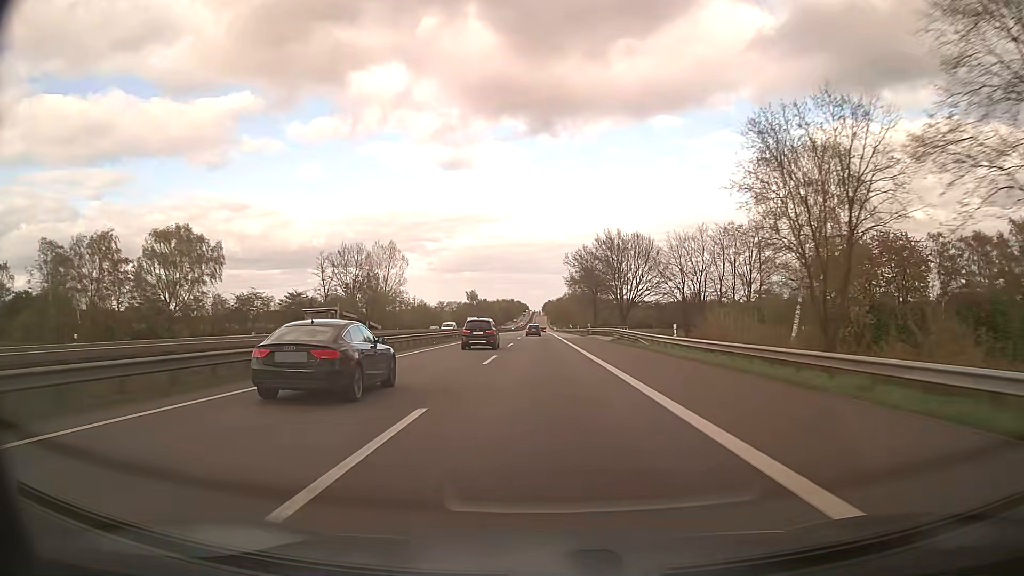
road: motorway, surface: asphalt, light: Day
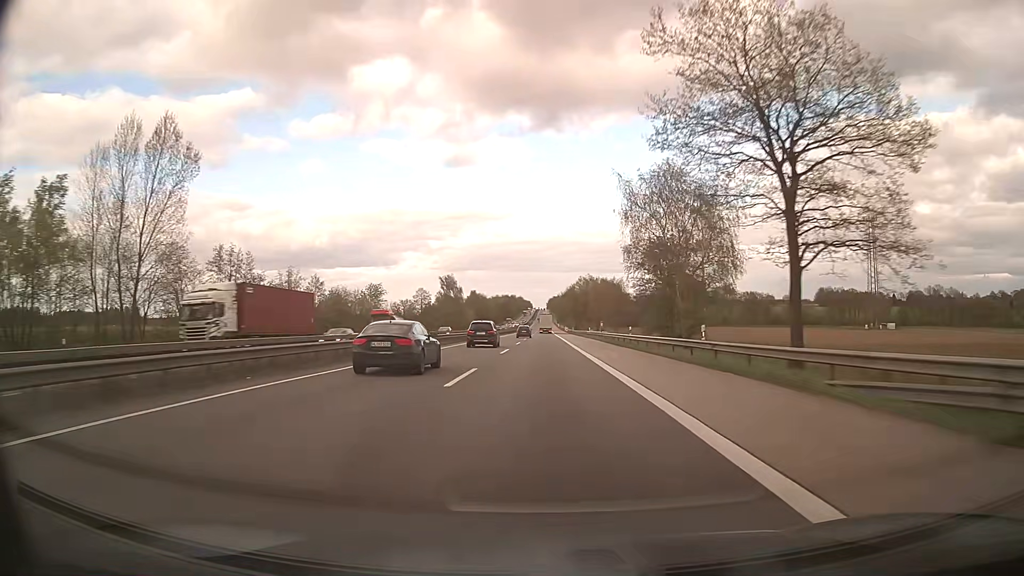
(-0.1, +82.7) m; 0°
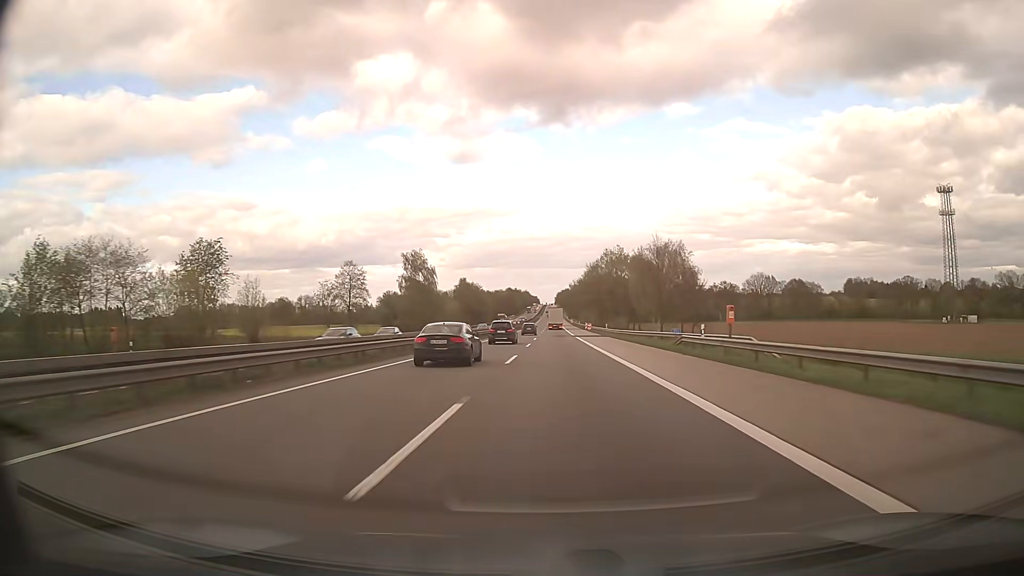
(-0.1, +62.0) m; 0°
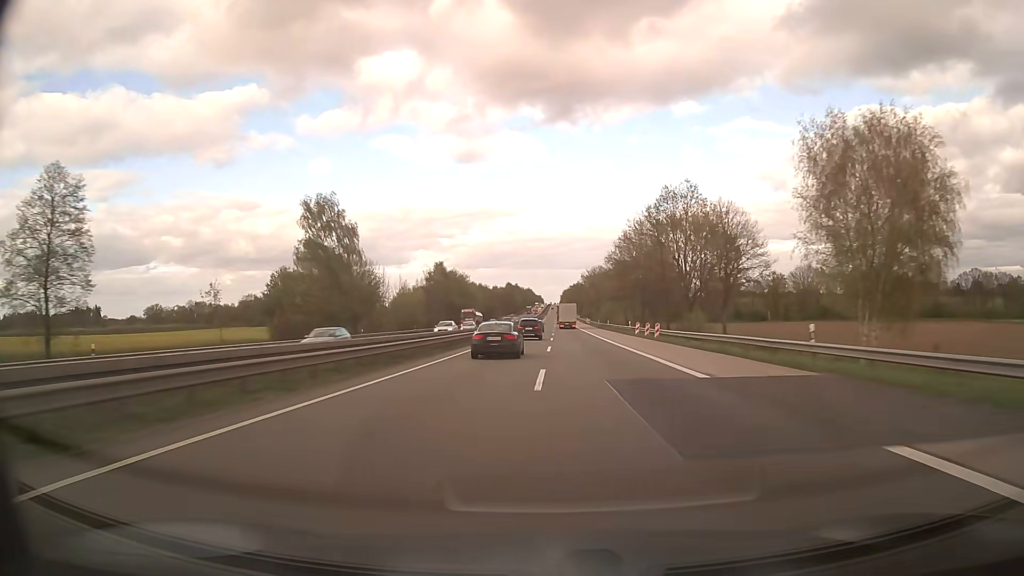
(-0.4, +62.0) m; 0°
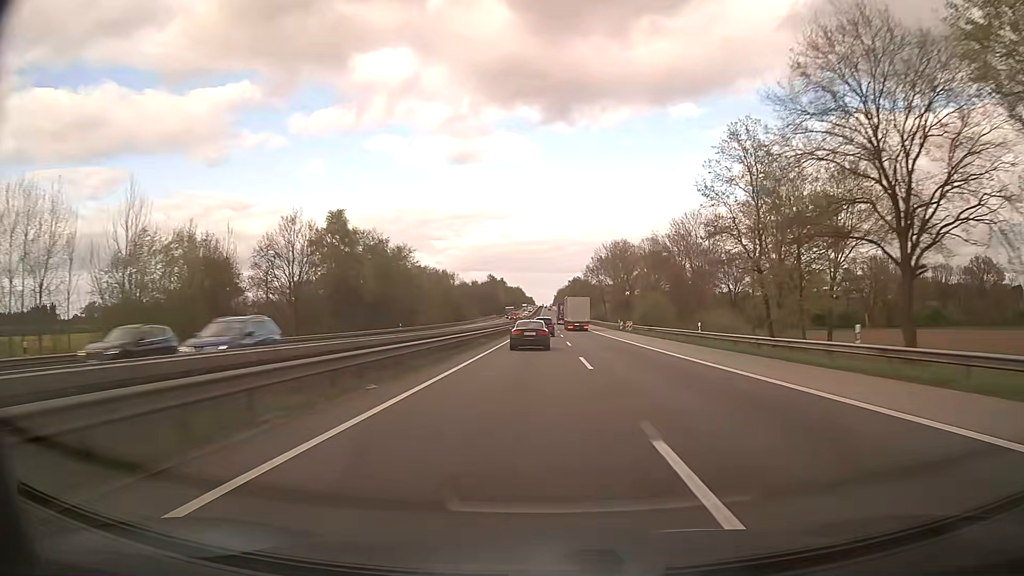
(+0.1, +82.6) m; +1°
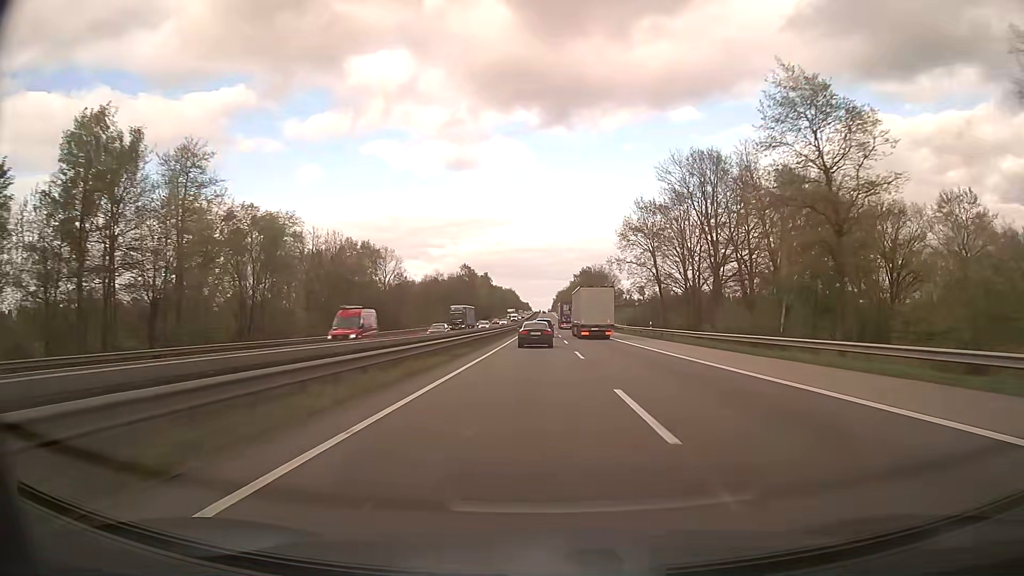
(+0.5, +82.3) m; 0°
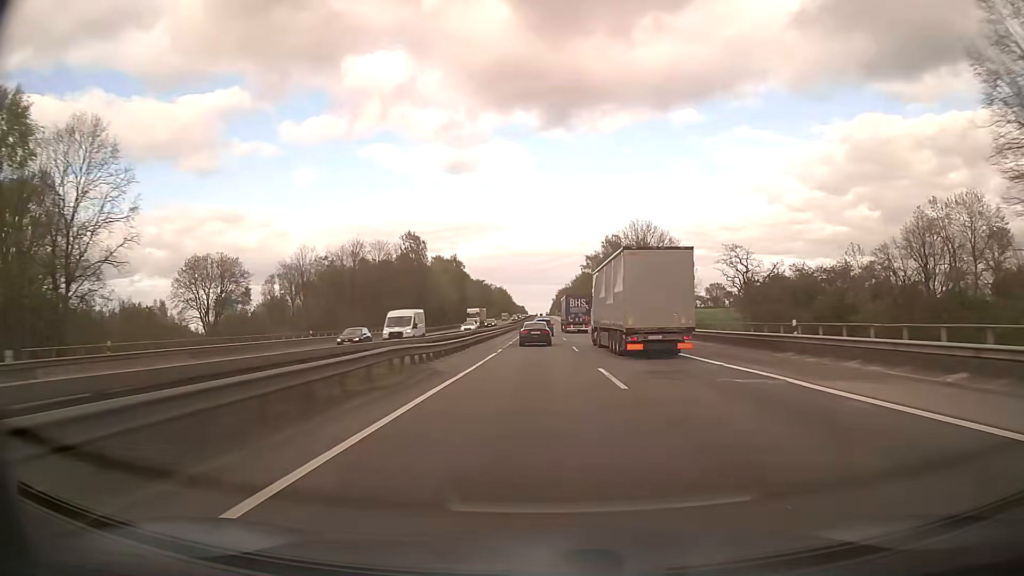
(0.0, +82.1) m; 0°
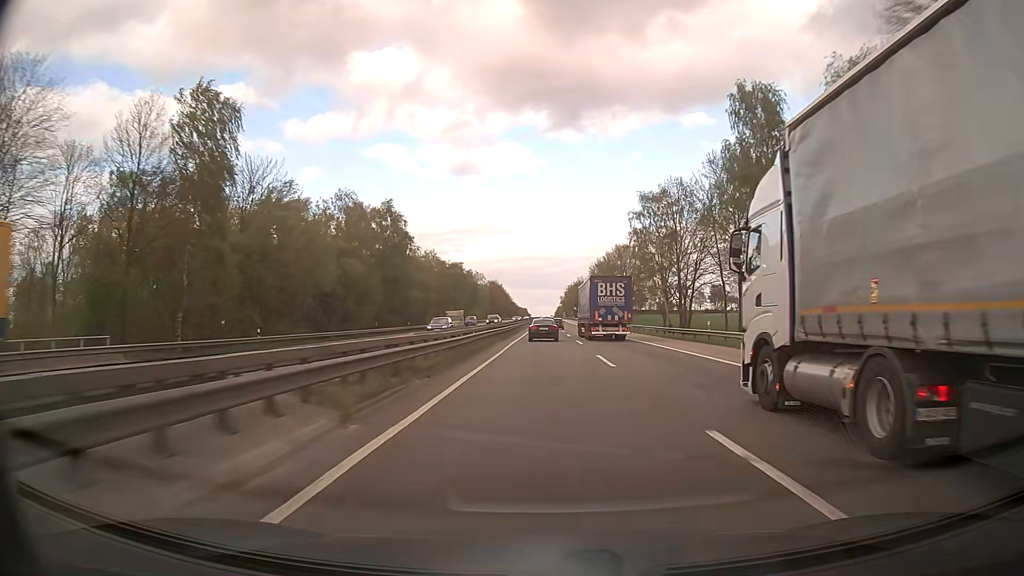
(-0.5, +82.0) m; 0°
(0, +10) (0, +20) (0, +30) (0, +40) (0, +50) (0, +60) (0, +70) (0, +80) (0, +90) (0, +100) m
